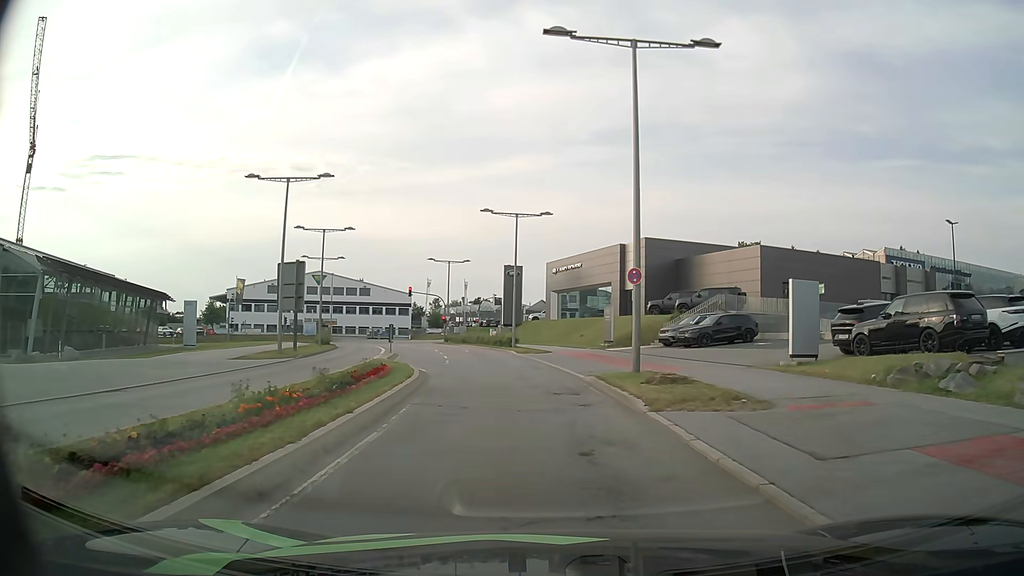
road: secondary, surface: asphalt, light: Day
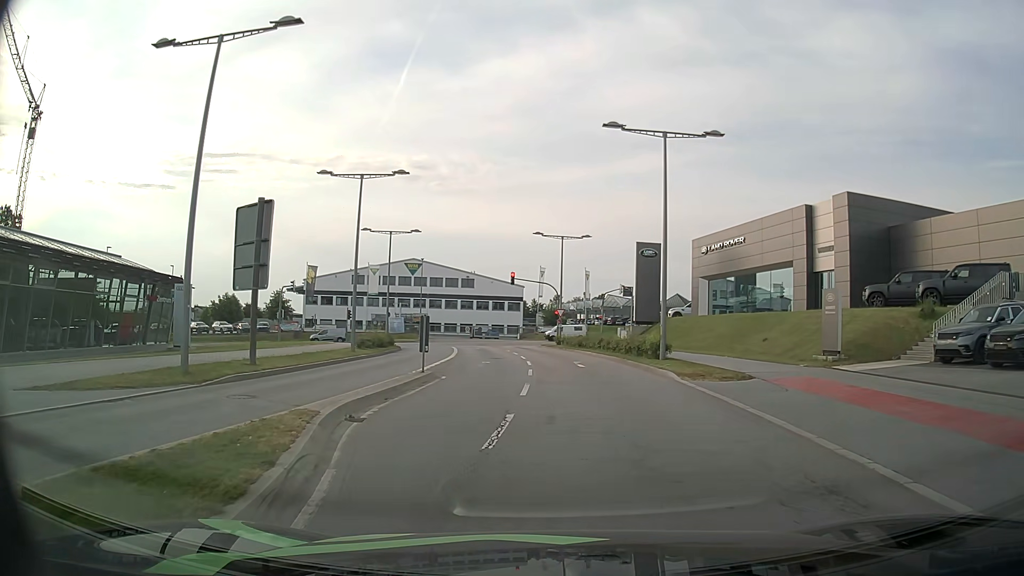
(-1.8, +18.9) m; -12°
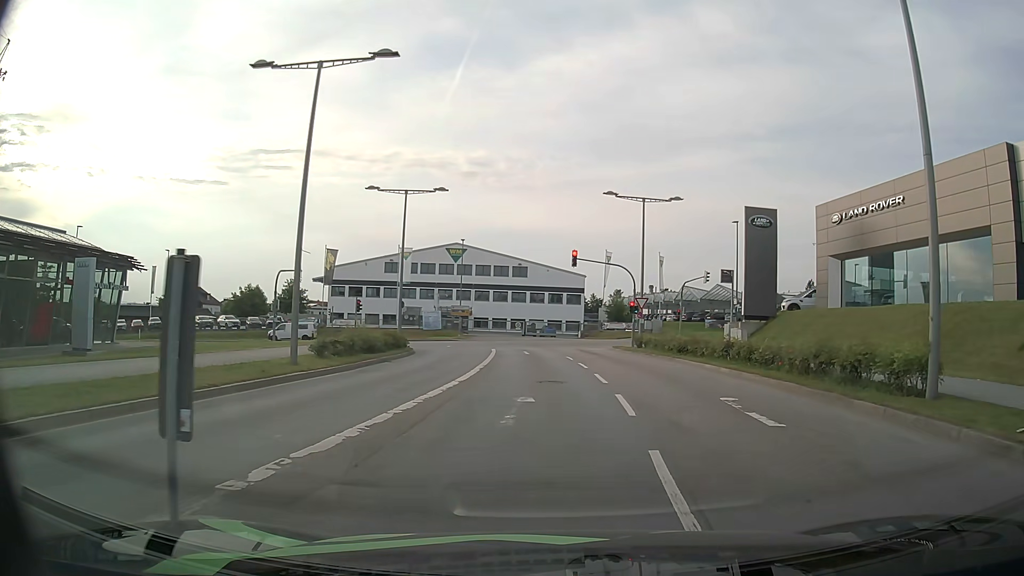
(-0.8, +15.4) m; -4°
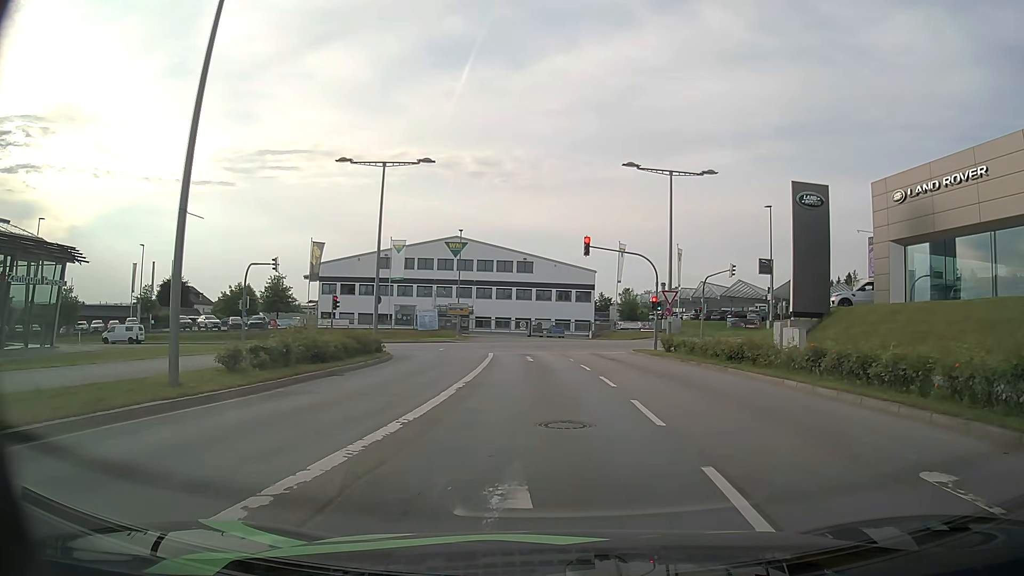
(-0.1, +7.0) m; -1°
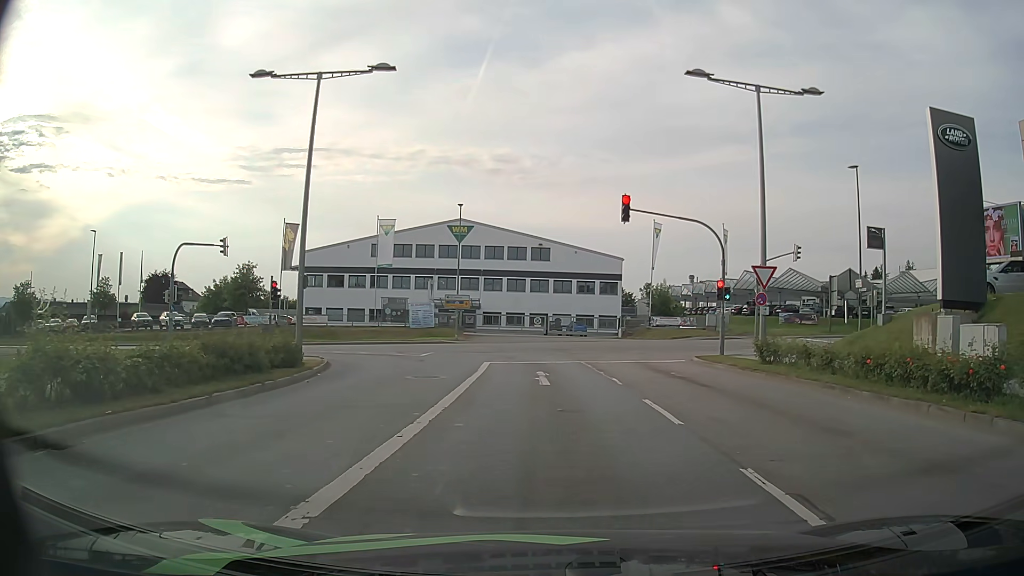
(-0.1, +12.1) m; -1°
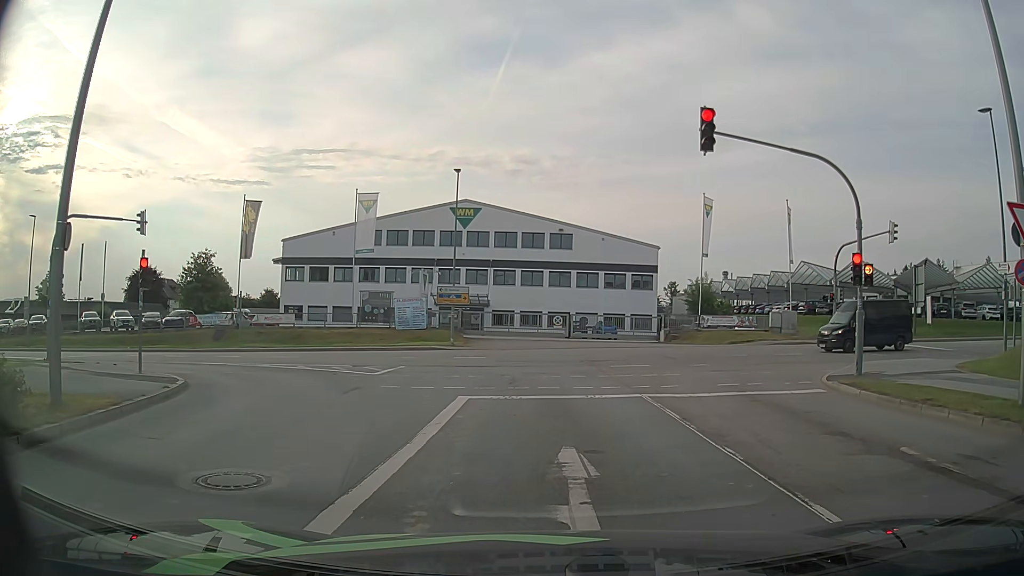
(-0.3, +11.9) m; -2°
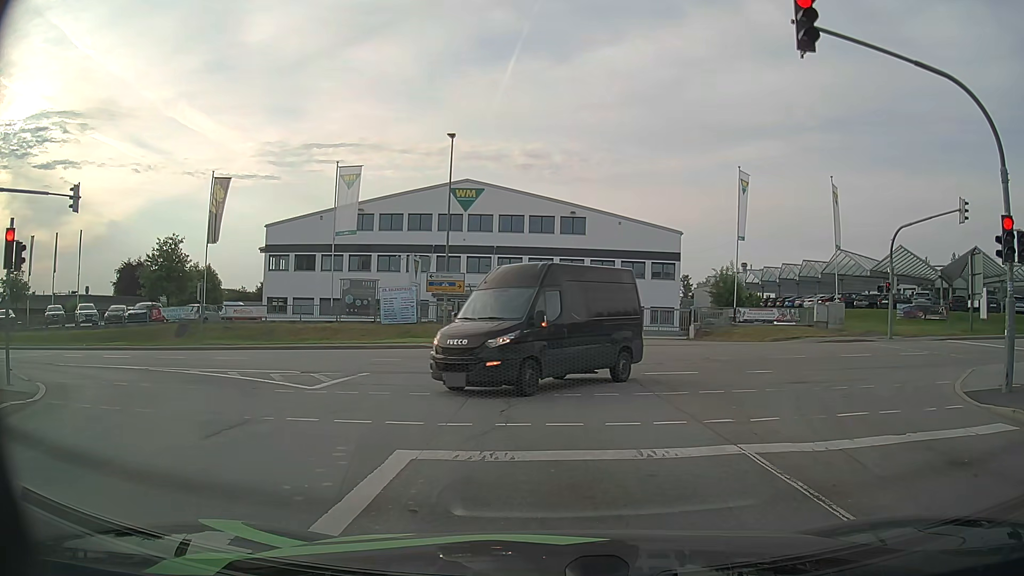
(-0.1, +6.3) m; -1°
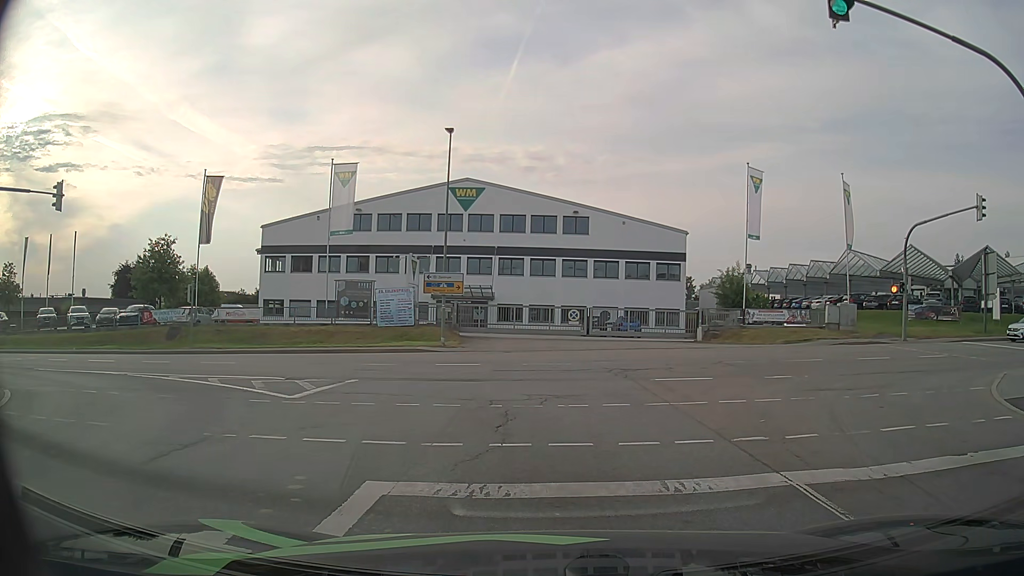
(0.0, +1.3) m; -1°
(0, +10) (-3, +20) (-10, +27) (-19, +31) (-29, +31) (-39, +31) (-49, +31) (-59, +31) (-69, +31) (-79, +31) m
